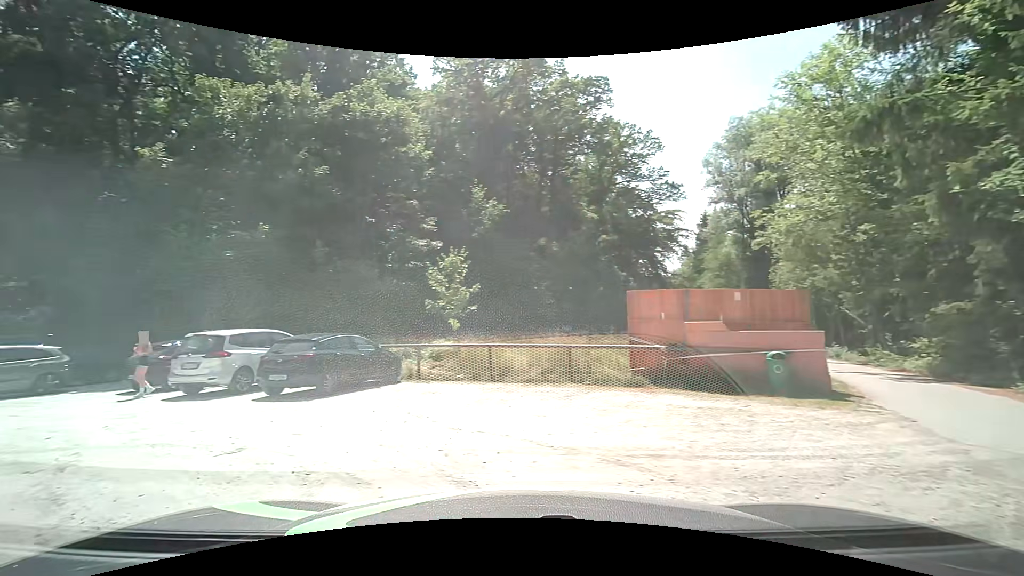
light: Day
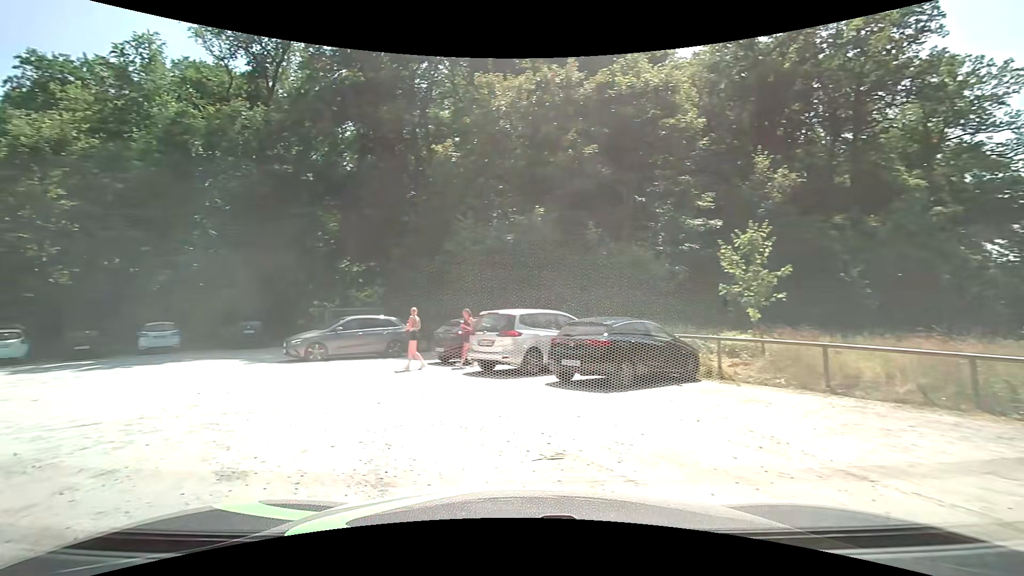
(-0.5, +2.1) m; -26°
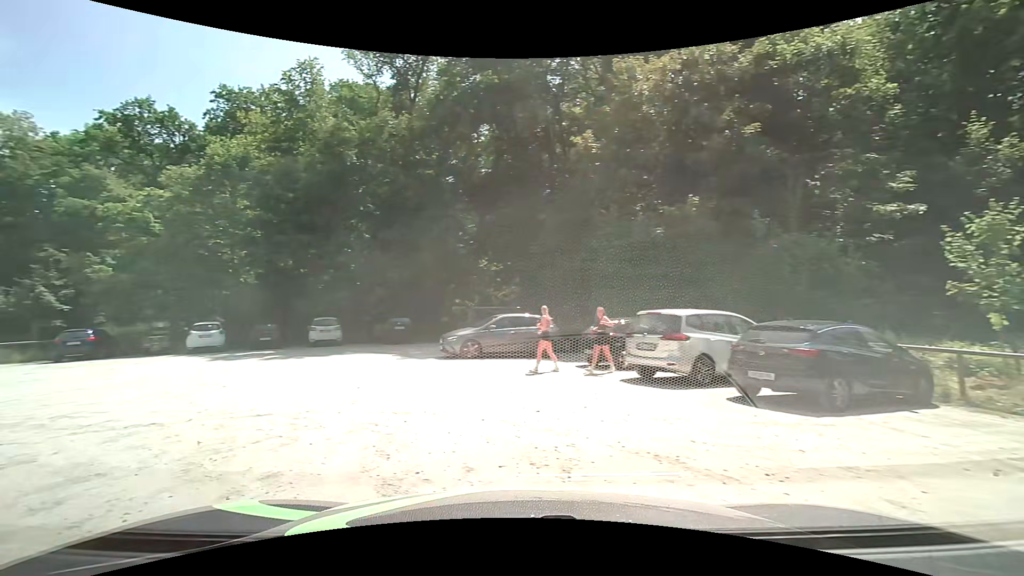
(-0.2, +1.3) m; -15°
